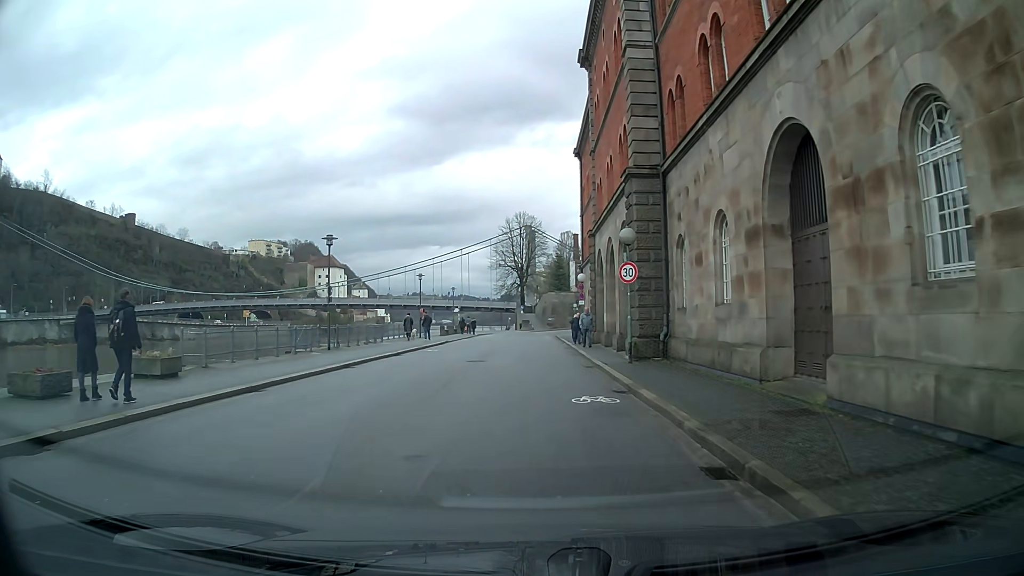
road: residential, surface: asphalt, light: Day
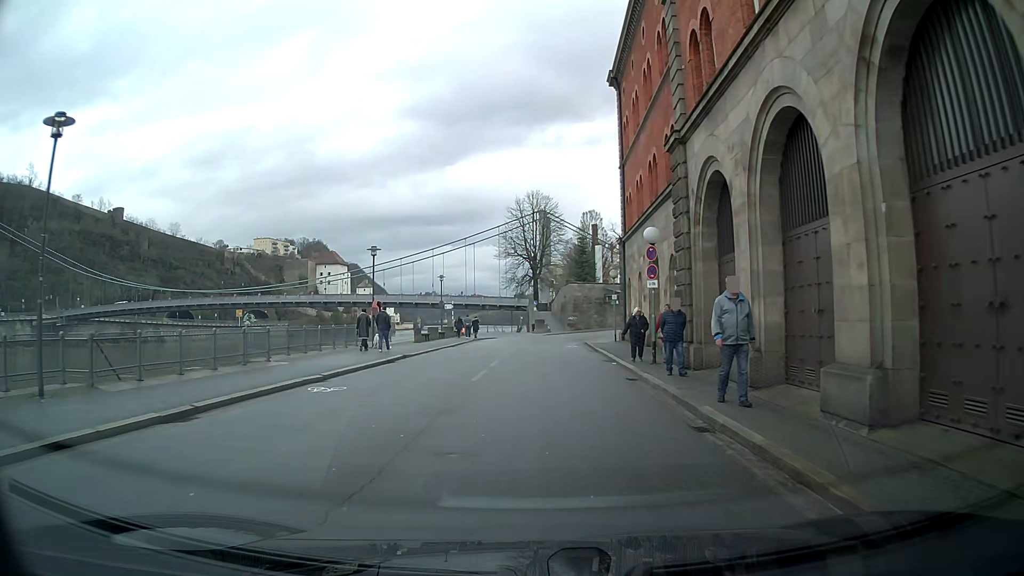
(0.0, +18.5) m; 0°
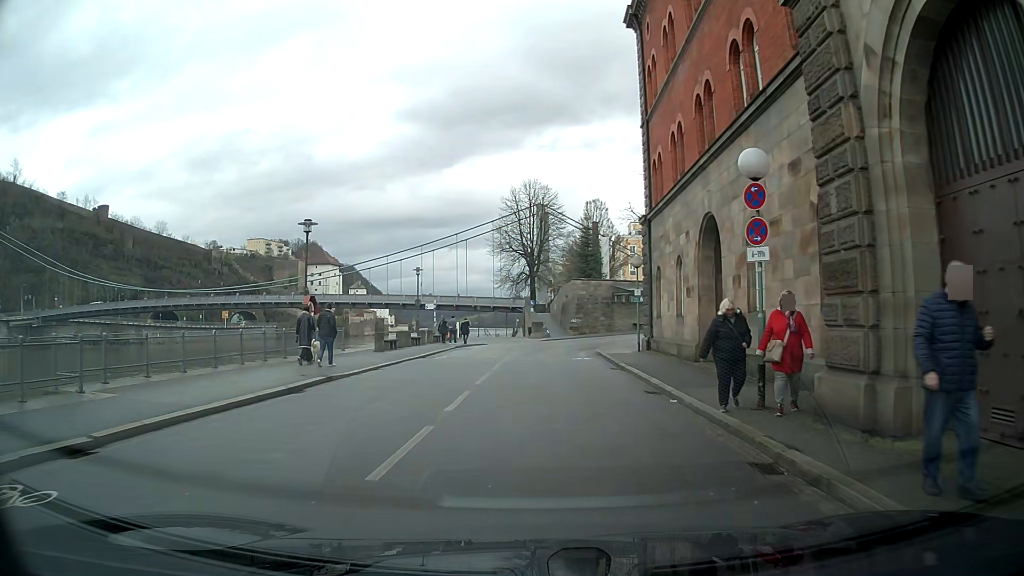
(0.0, +9.3) m; 0°
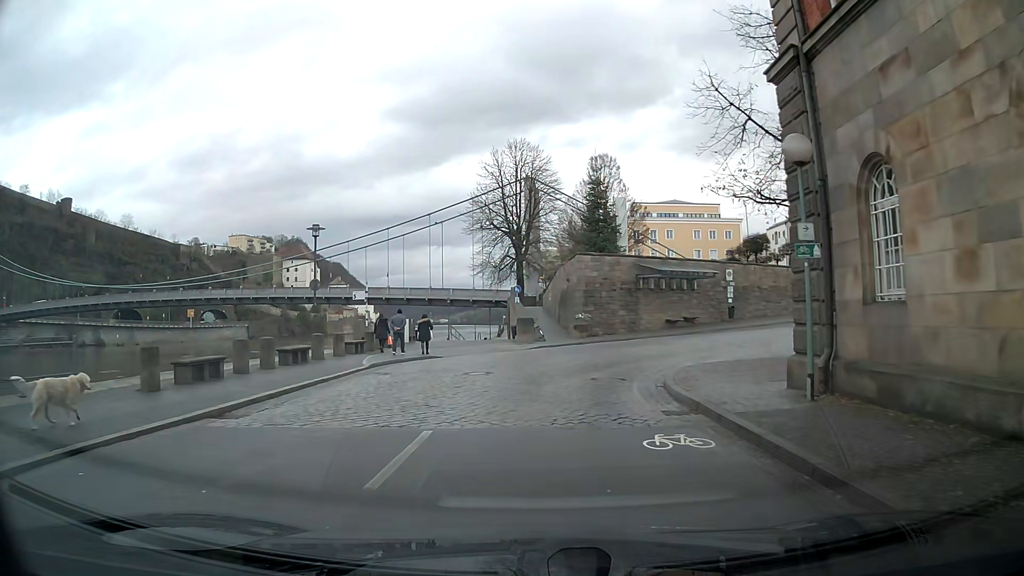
(+0.2, +18.5) m; +1°
